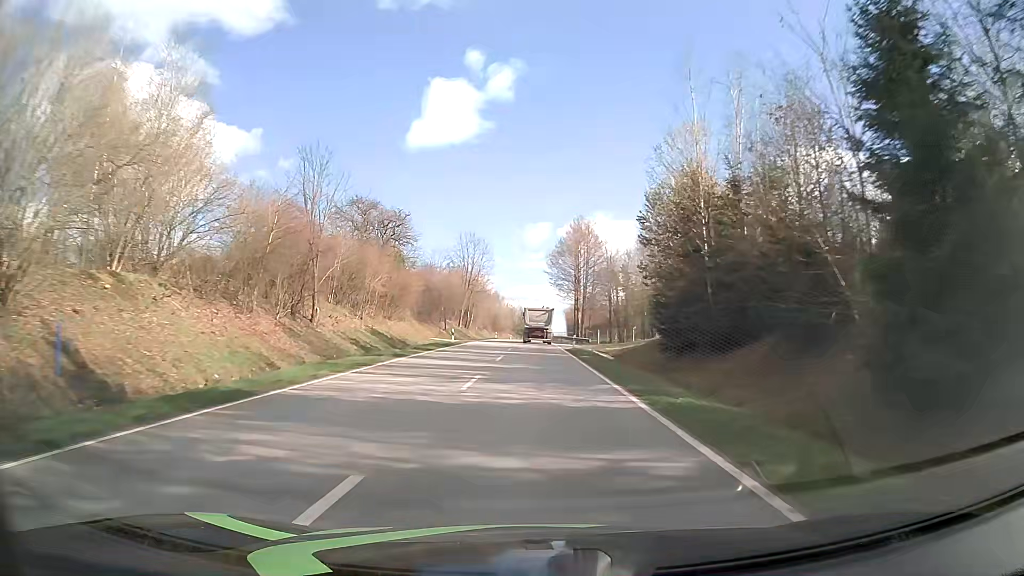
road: tertiary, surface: asphalt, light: Day
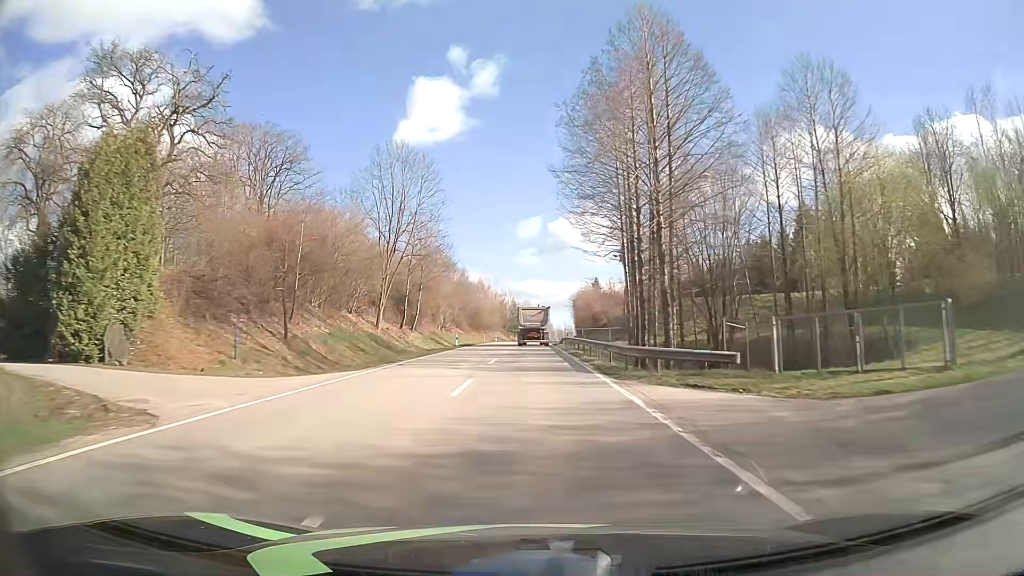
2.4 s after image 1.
(+0.2, +50.0) m; 0°
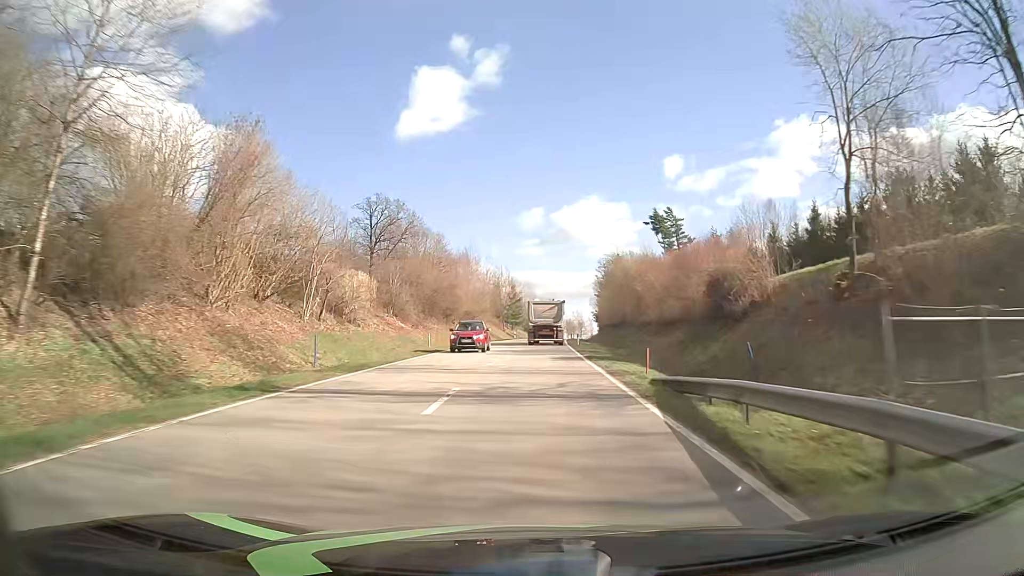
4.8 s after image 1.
(-0.2, +51.7) m; 0°
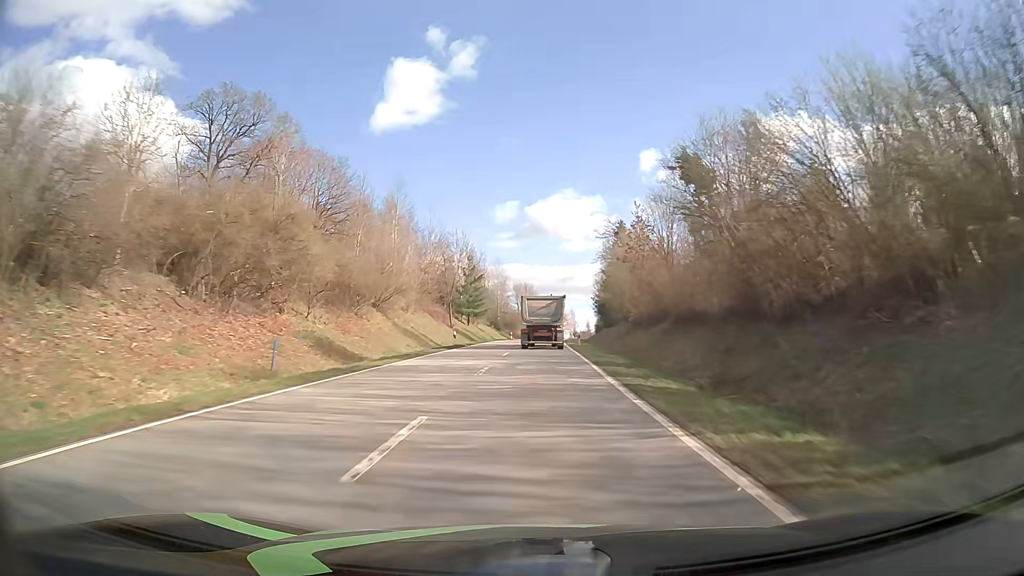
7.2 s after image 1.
(+0.7, +53.7) m; +2°
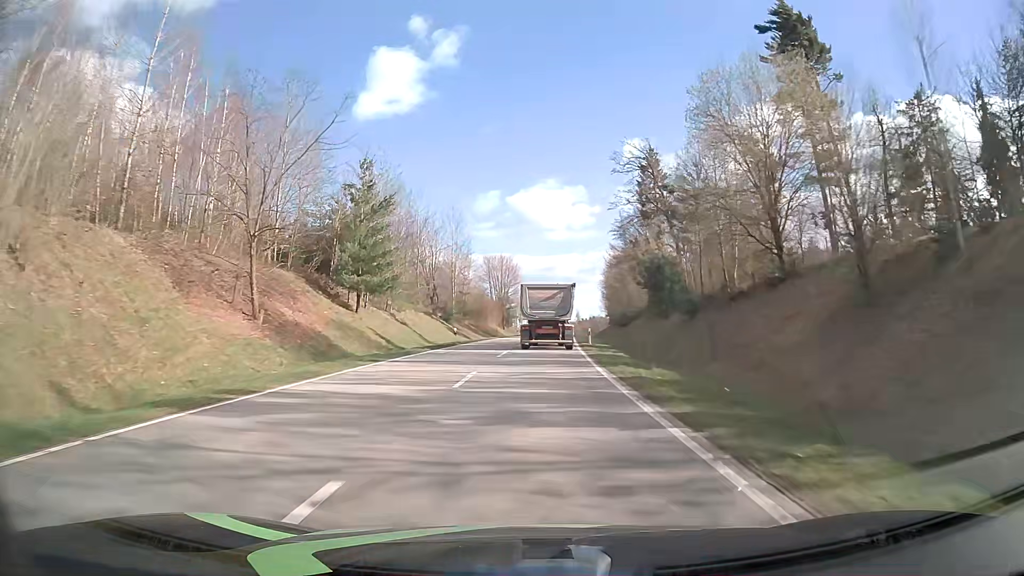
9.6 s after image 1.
(+0.6, +52.8) m; +1°
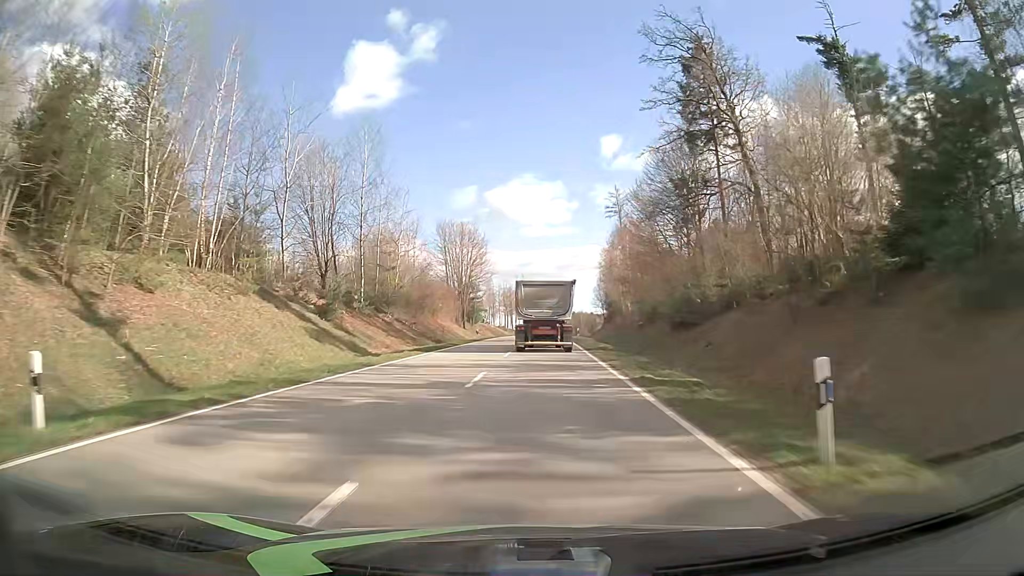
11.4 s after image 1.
(+0.7, +36.0) m; +2°
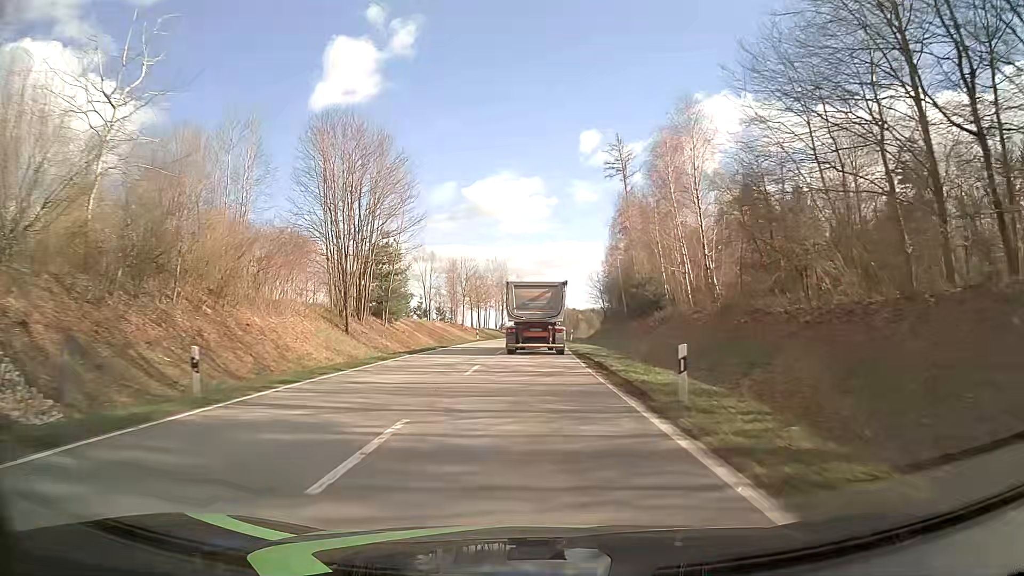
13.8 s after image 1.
(+1.2, +45.1) m; +2°
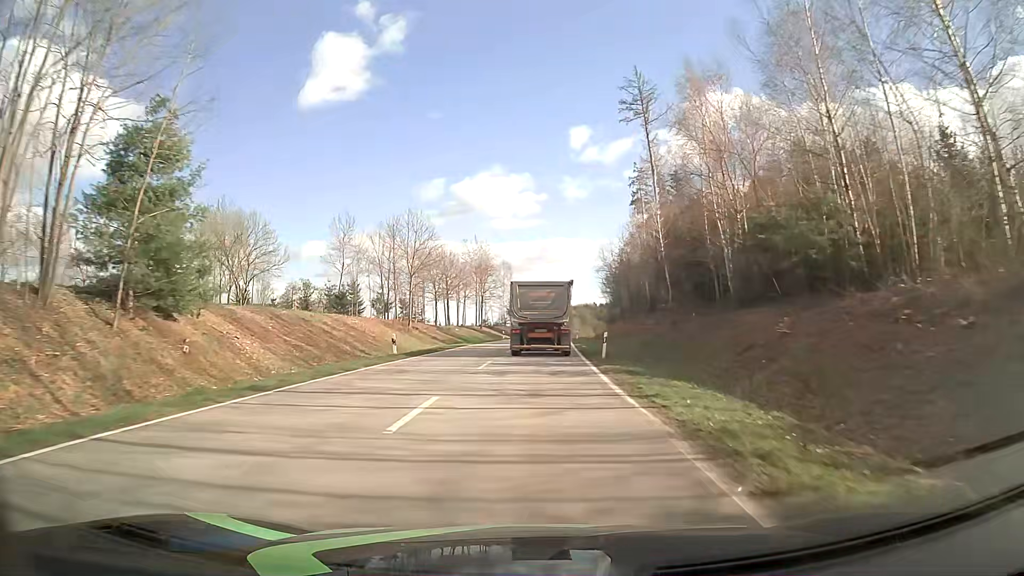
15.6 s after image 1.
(+0.3, +33.8) m; +1°
(0, +10) (0, +20) (0, +30) (+1, +40) (+1, +50) (+1, +60) (+2, +70) (+3, +80) (+3, +90) (+4, +100) m
